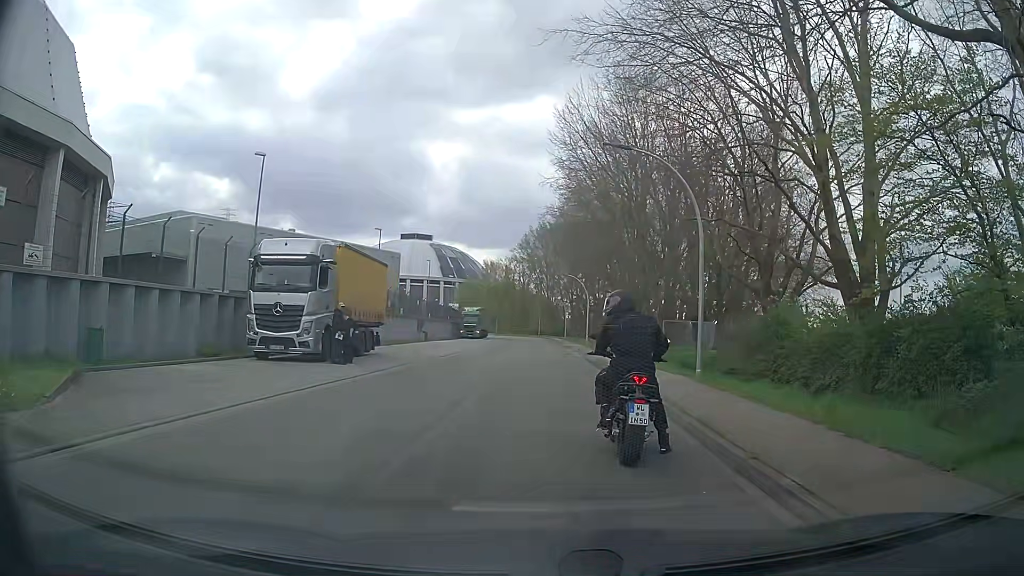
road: residential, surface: asphalt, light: Day
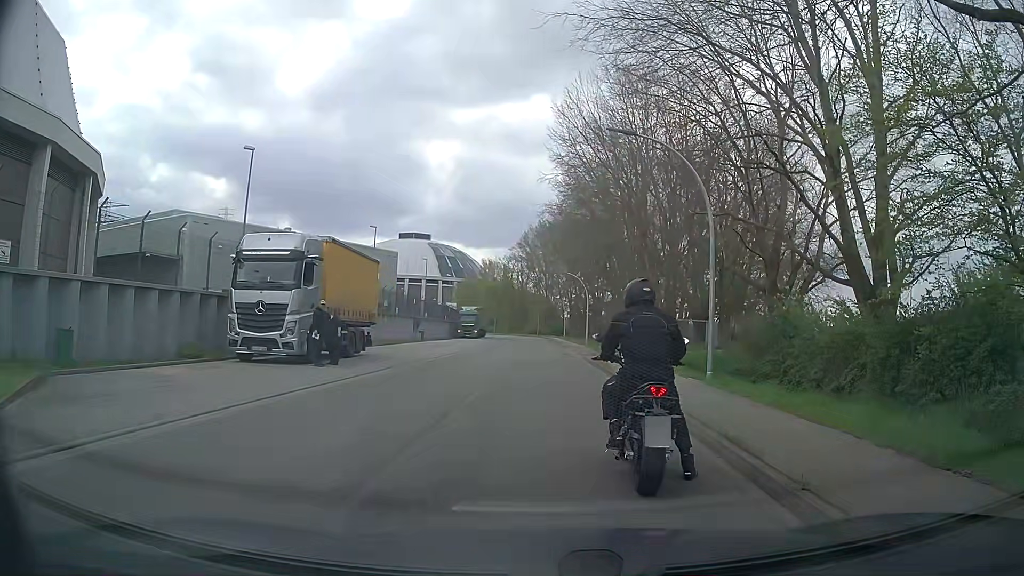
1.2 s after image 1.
(0.0, +1.3) m; 0°
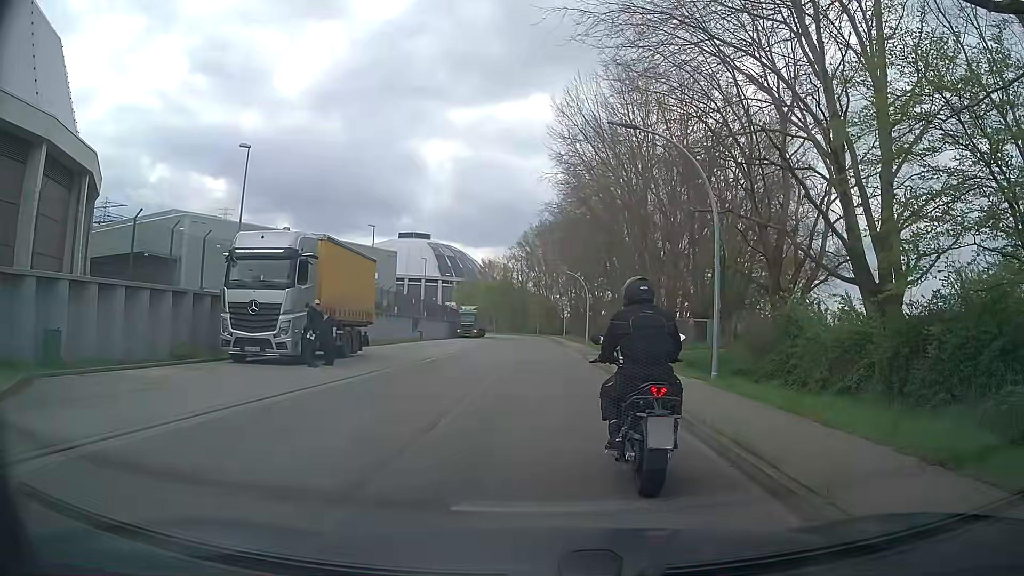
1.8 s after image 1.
(0.0, +0.5) m; 0°
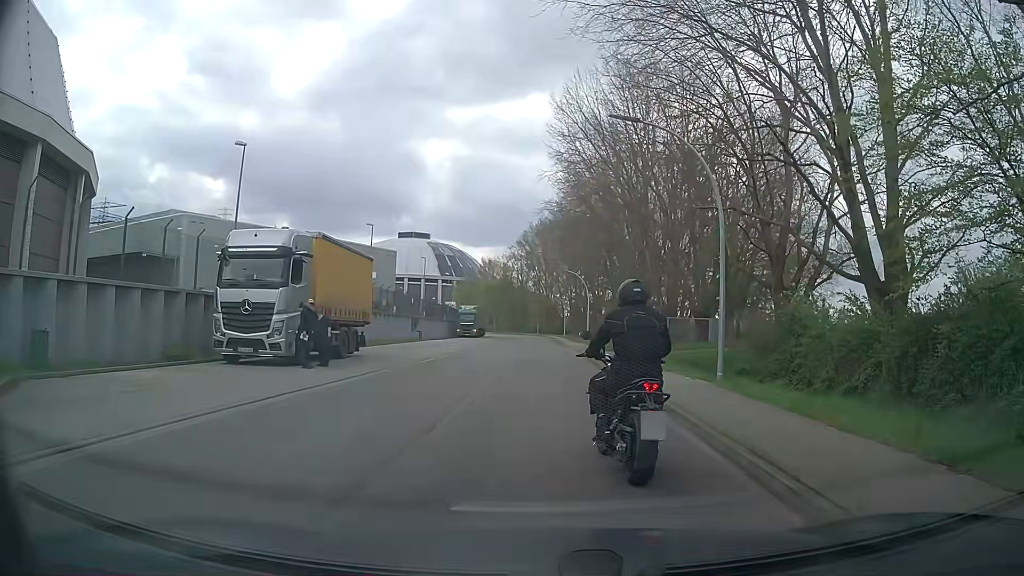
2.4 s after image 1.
(0.0, +0.5) m; 0°
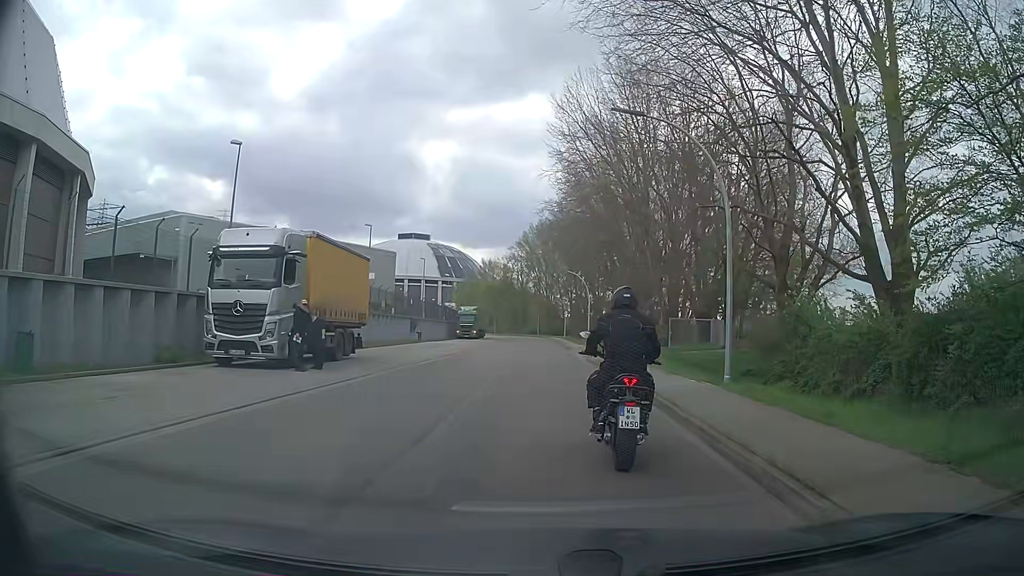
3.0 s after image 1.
(0.0, +0.6) m; 0°
